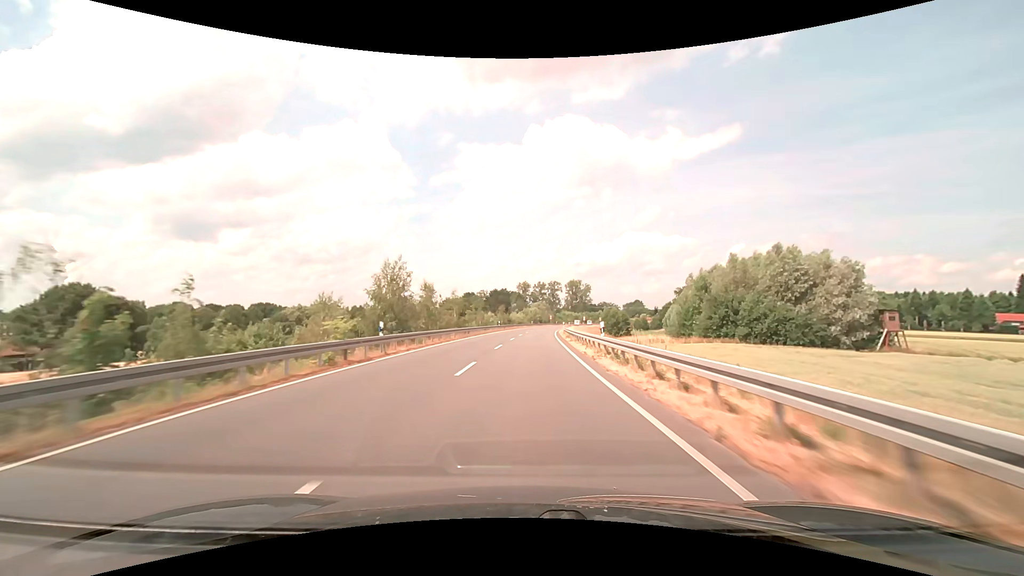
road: secondary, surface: asphalt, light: Day
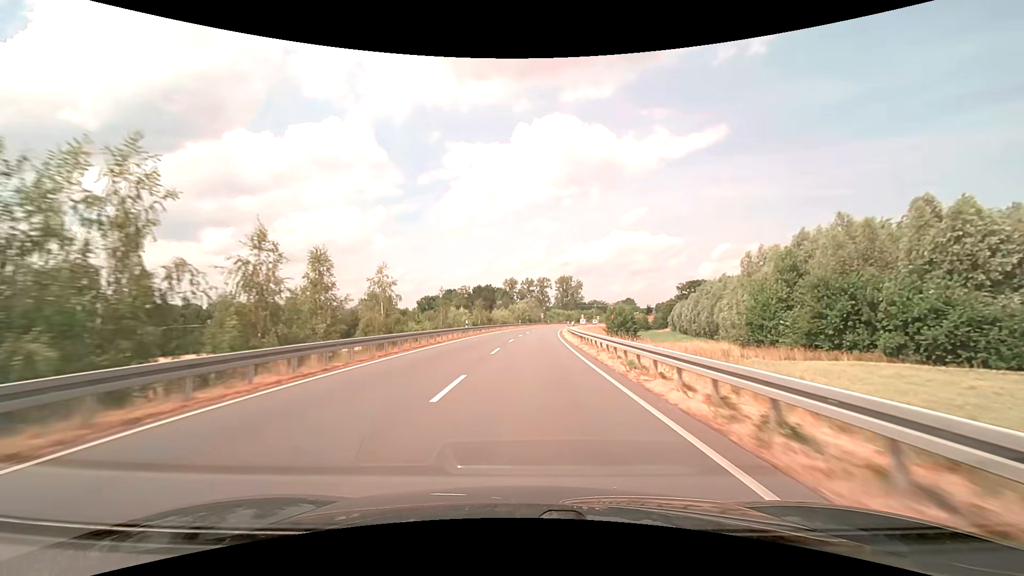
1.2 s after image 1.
(+0.3, +27.5) m; +1°
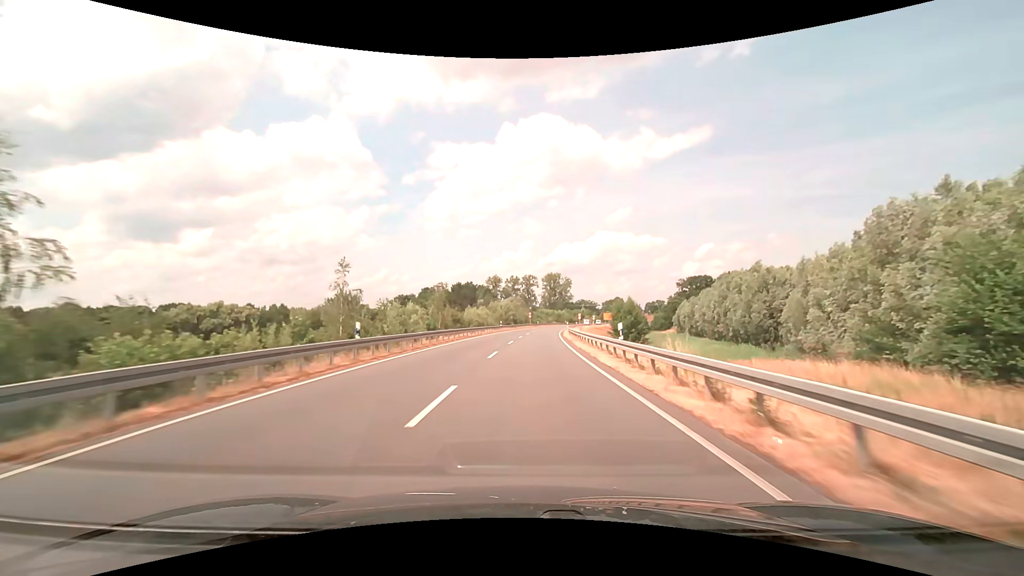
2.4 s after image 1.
(+0.3, +25.4) m; +2°
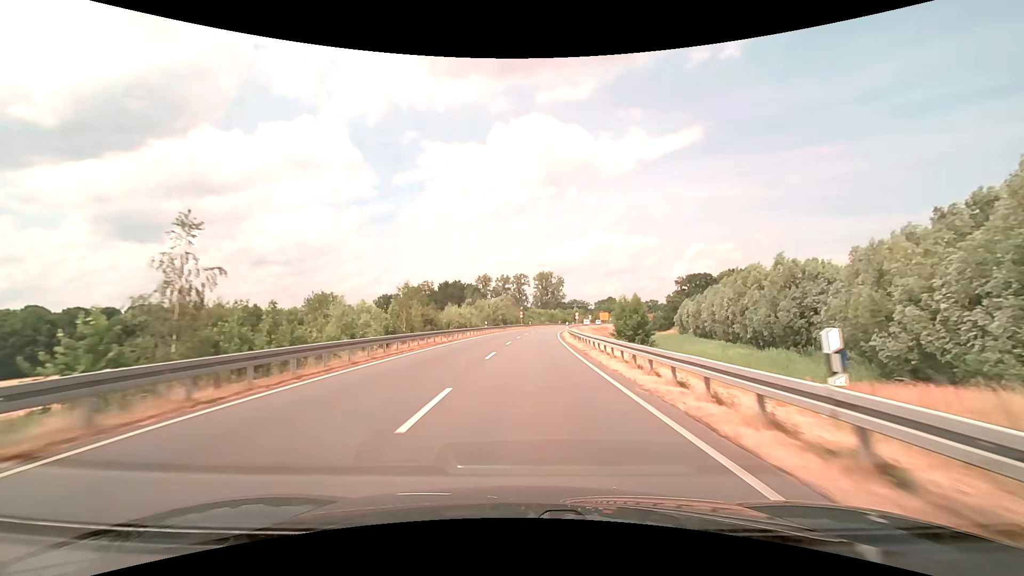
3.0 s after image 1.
(+0.1, +12.1) m; +1°
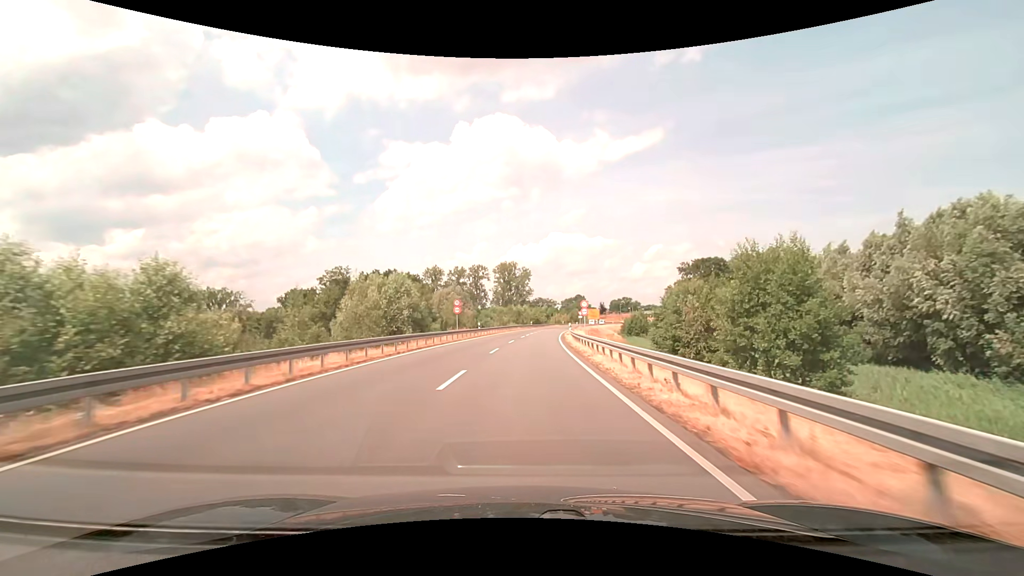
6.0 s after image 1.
(+1.8, +55.2) m; +4°
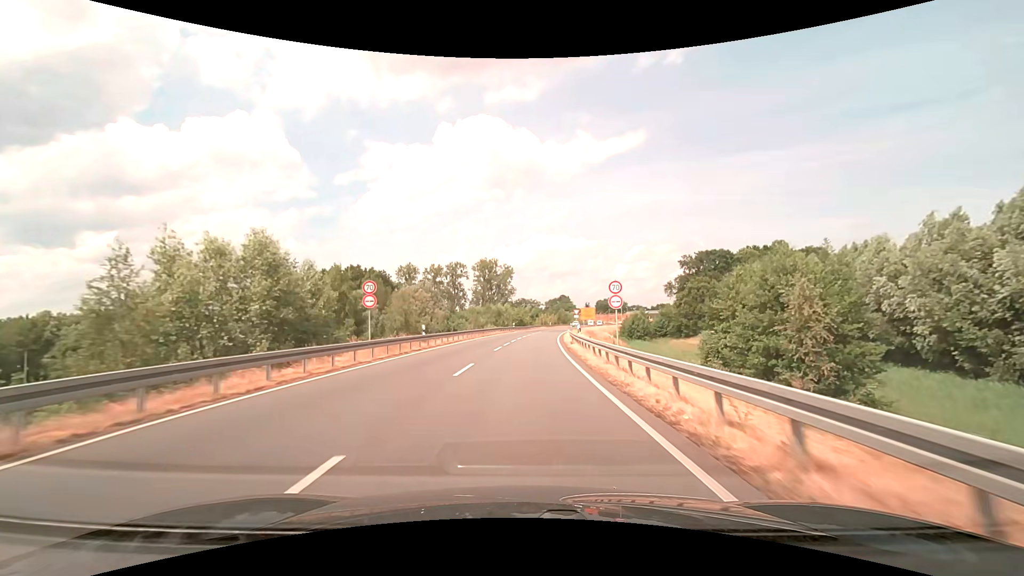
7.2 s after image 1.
(+0.3, +20.6) m; +2°
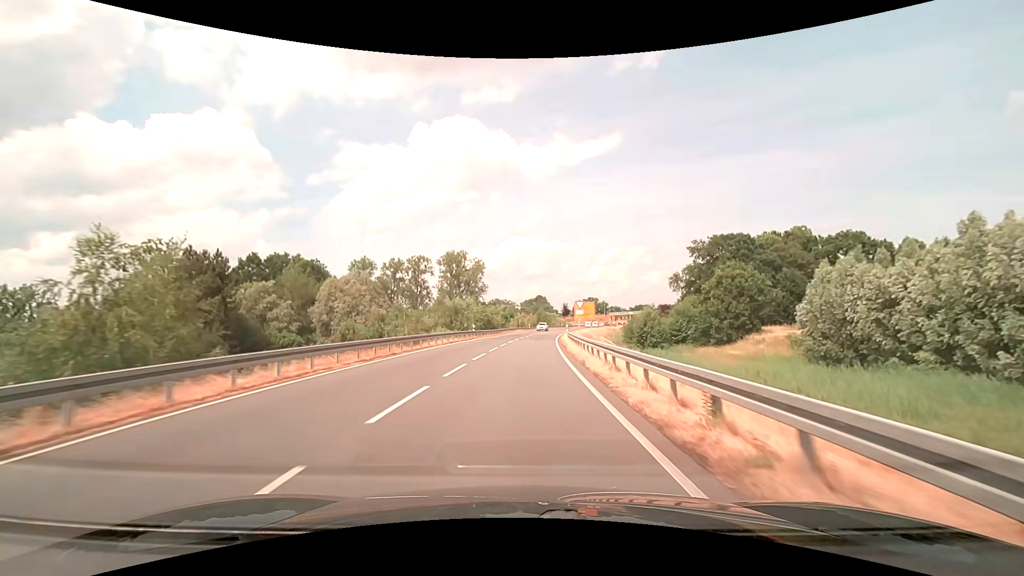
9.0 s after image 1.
(+0.8, +30.8) m; +3°
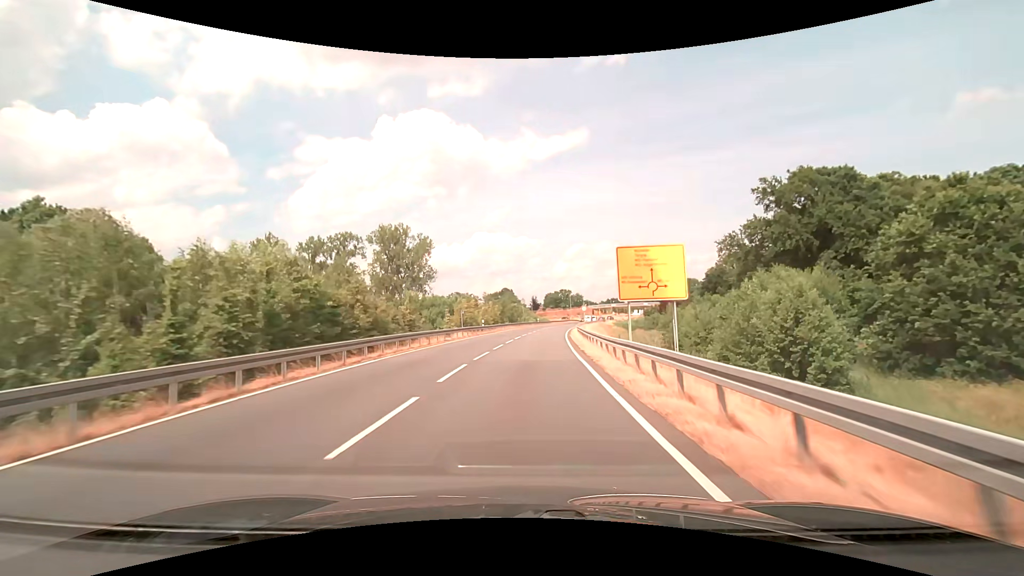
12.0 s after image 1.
(+1.6, +49.7) m; +4°
(0, +10) (0, +20) (+1, +30) (+2, +40) (+2, +50) (+3, +60) (+5, +70) (+6, +80) (+8, +90) (+10, +99) m
